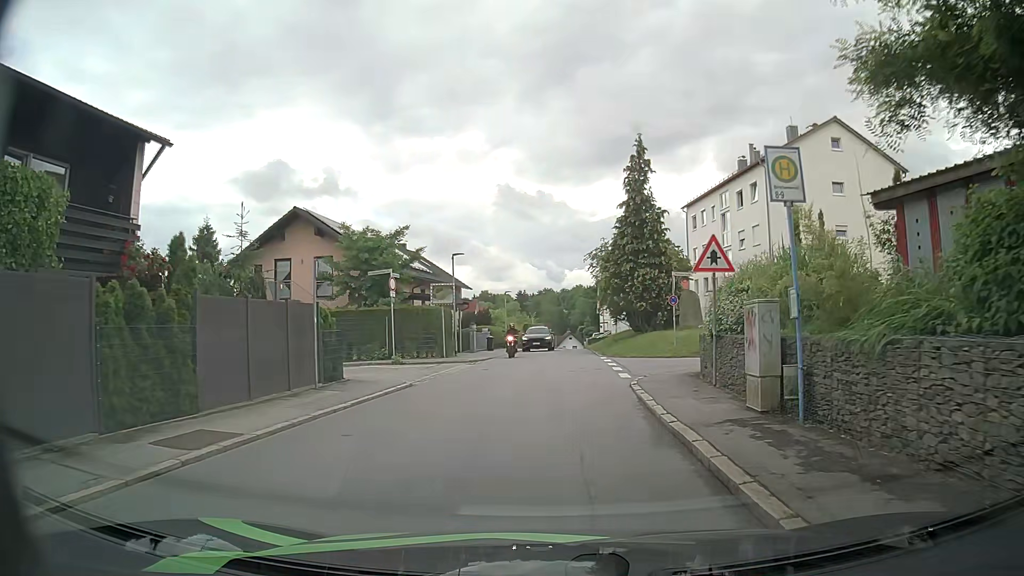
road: residential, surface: asphalt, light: Day
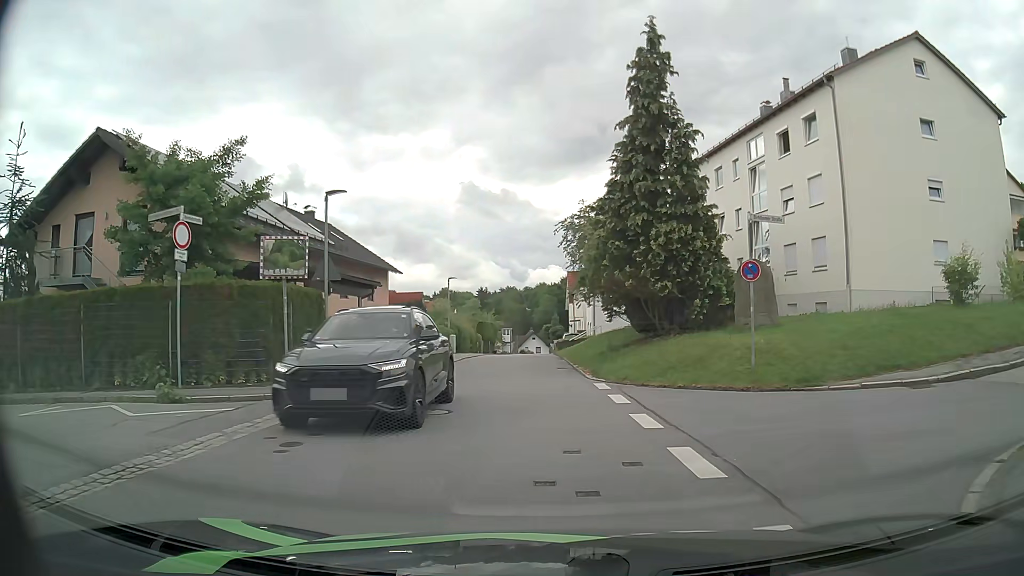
(+0.3, +15.1) m; +3°
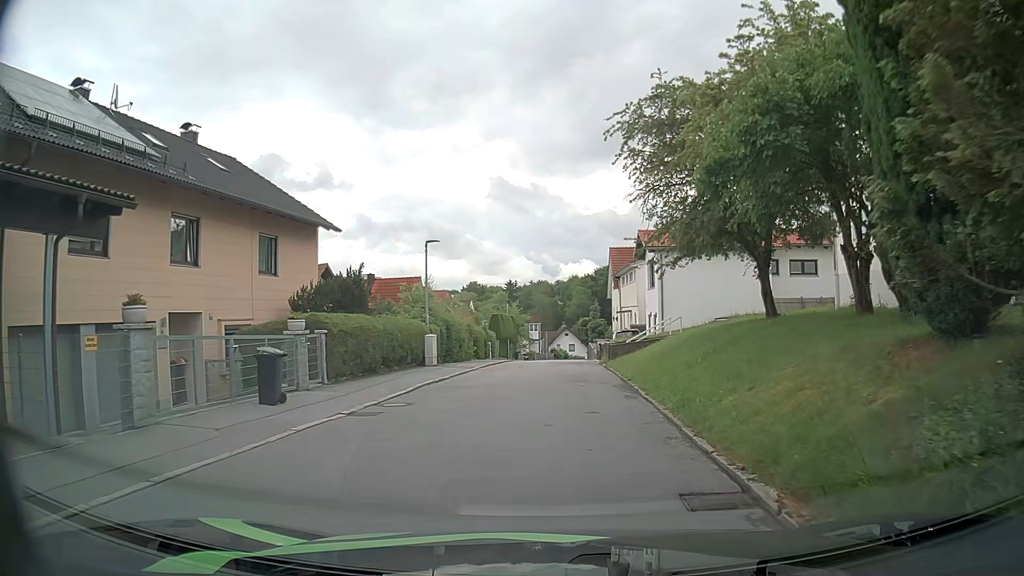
(-0.2, +18.4) m; -2°
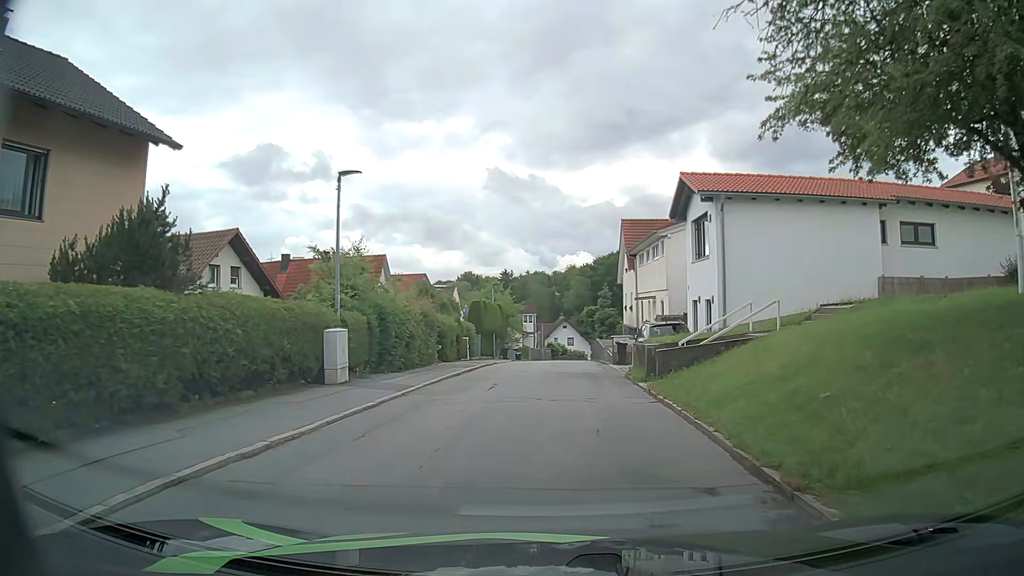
(-0.1, +11.8) m; 0°
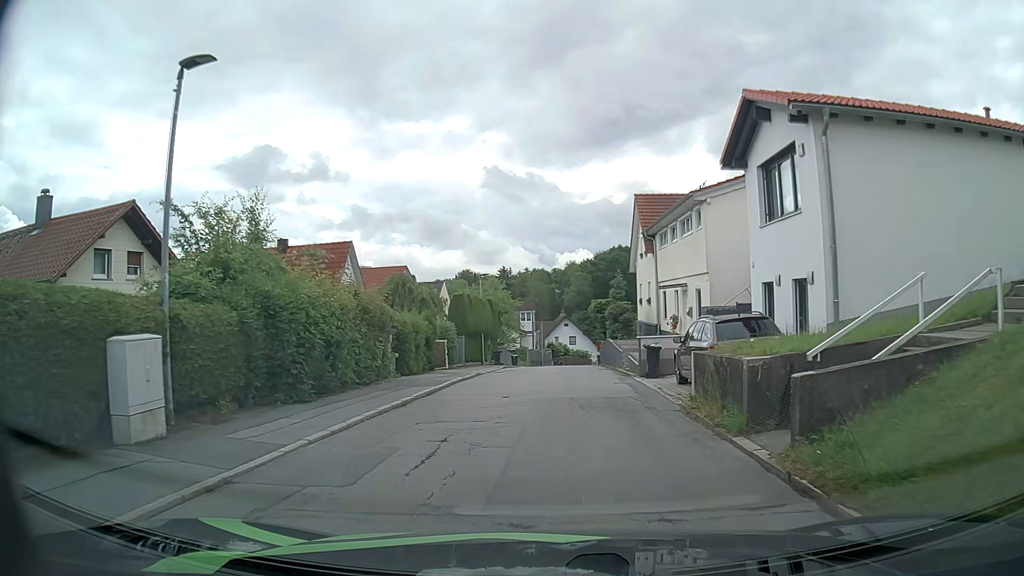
(-0.1, +8.1) m; -1°
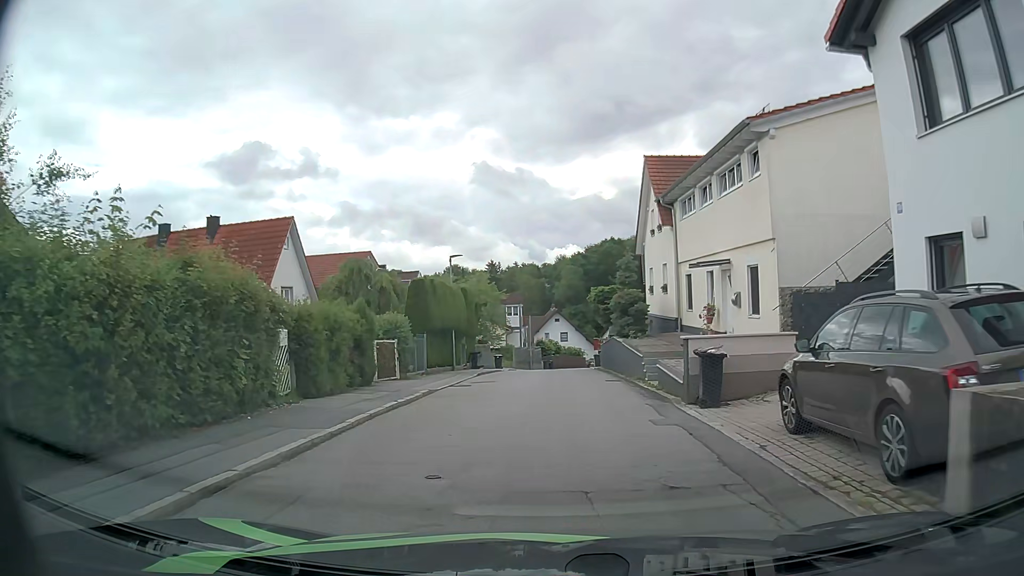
(+0.1, +7.9) m; +1°
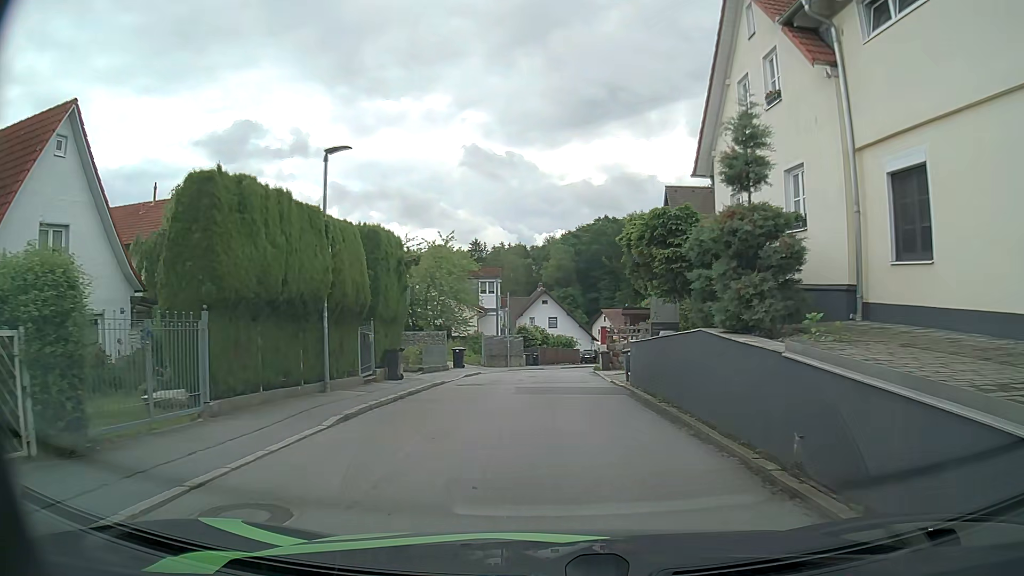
(0.0, +16.4) m; +1°
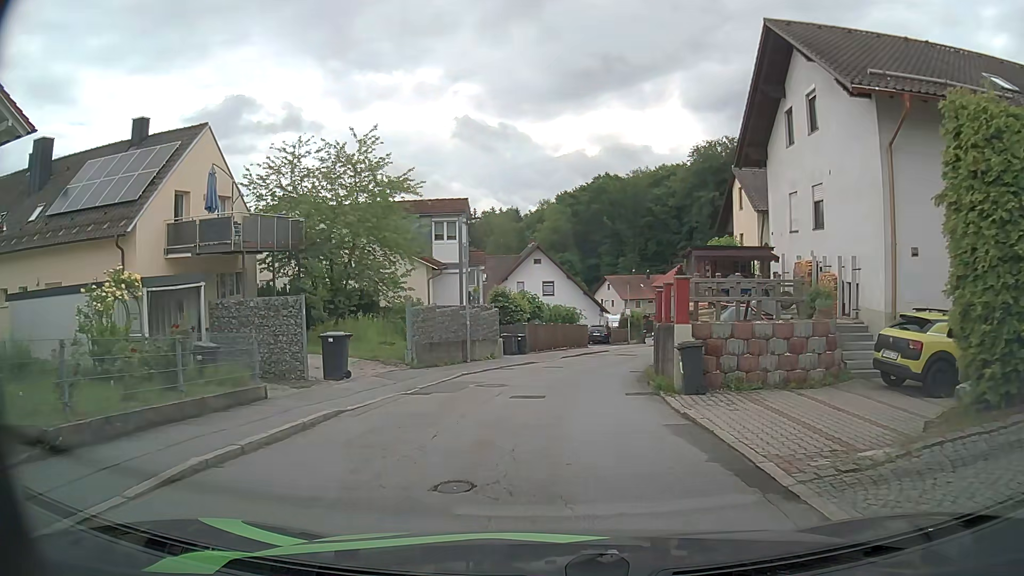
(+0.2, +19.9) m; +3°
(0, +10) (0, +20) (+2, +30) (+4, +40) (+7, +49) (+10, +59) (+12, +69) (+11, +79) (+9, +88) (+6, +98) m
